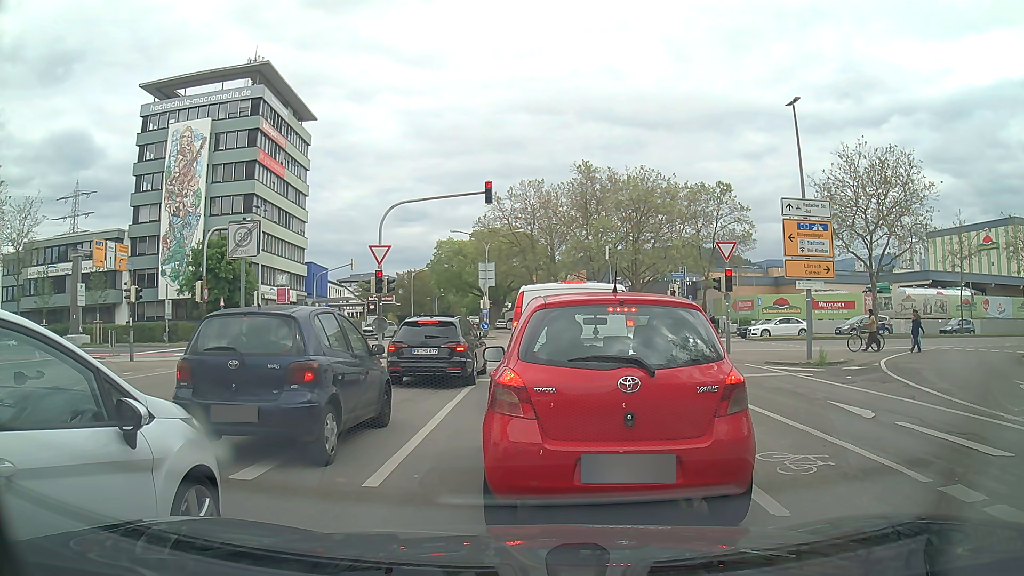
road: tertiary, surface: asphalt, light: Day
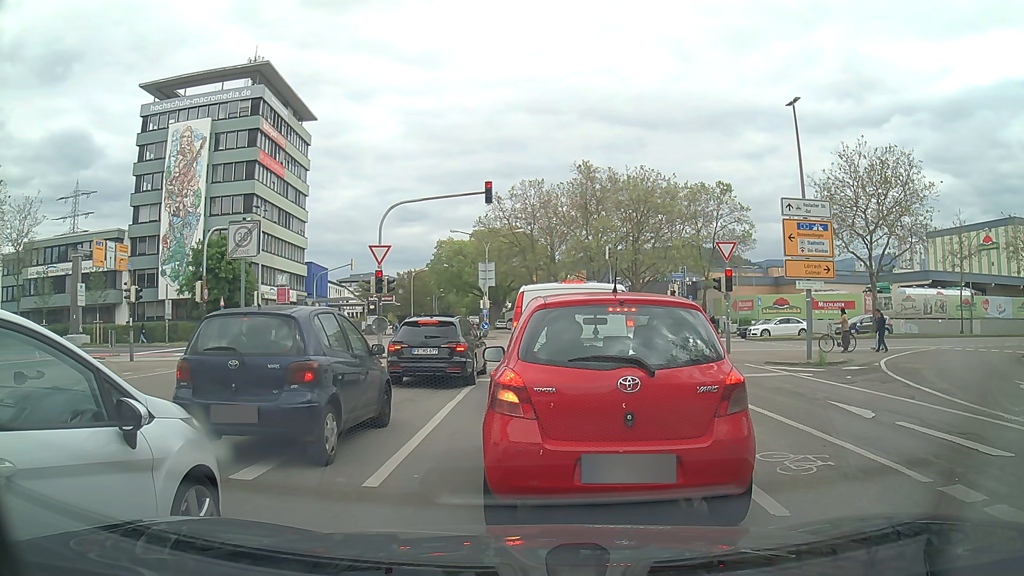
(0.0, 0.0) m; 0°
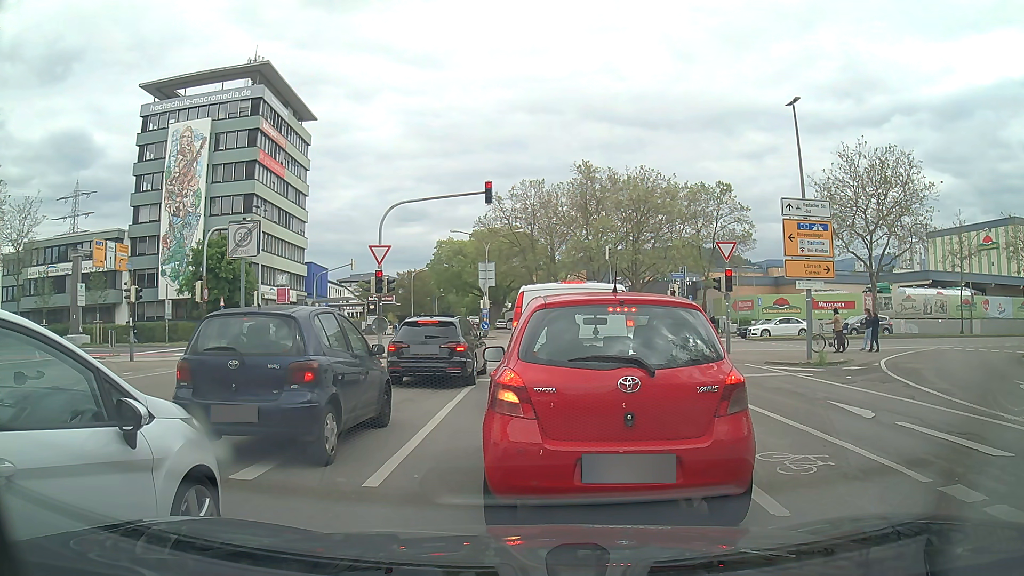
(0.0, 0.0) m; 0°
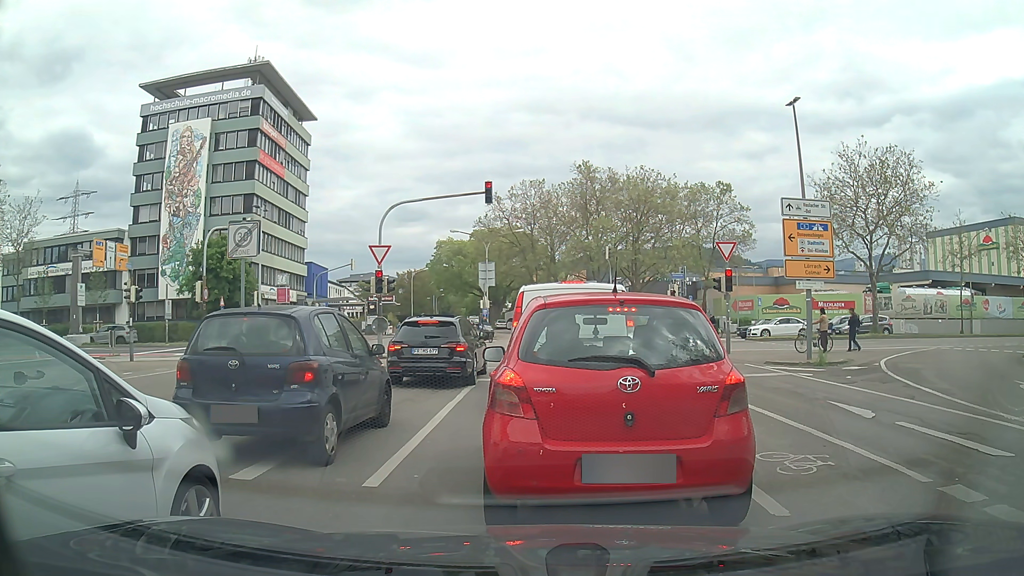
(0.0, 0.0) m; 0°
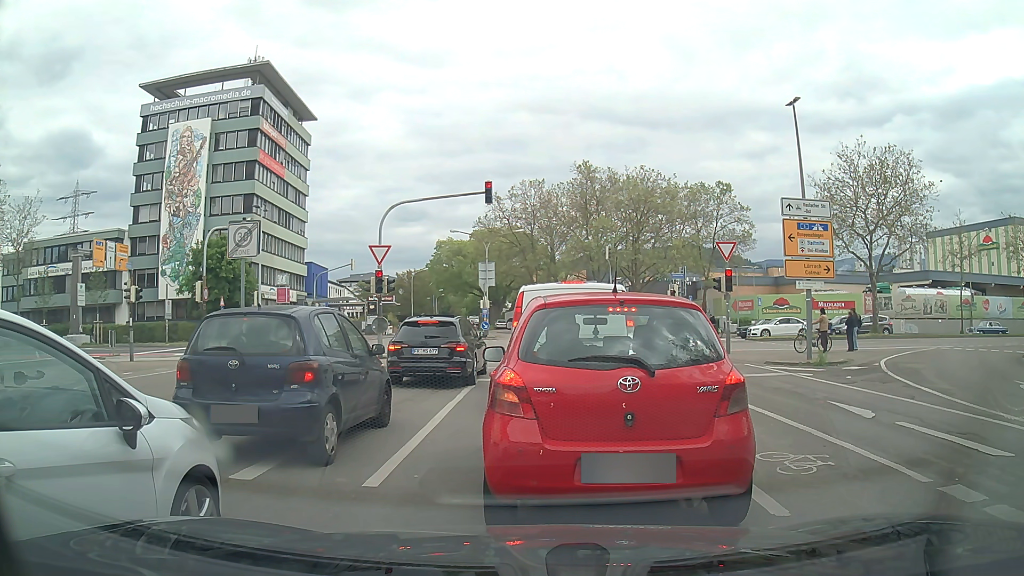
(0.0, 0.0) m; 0°
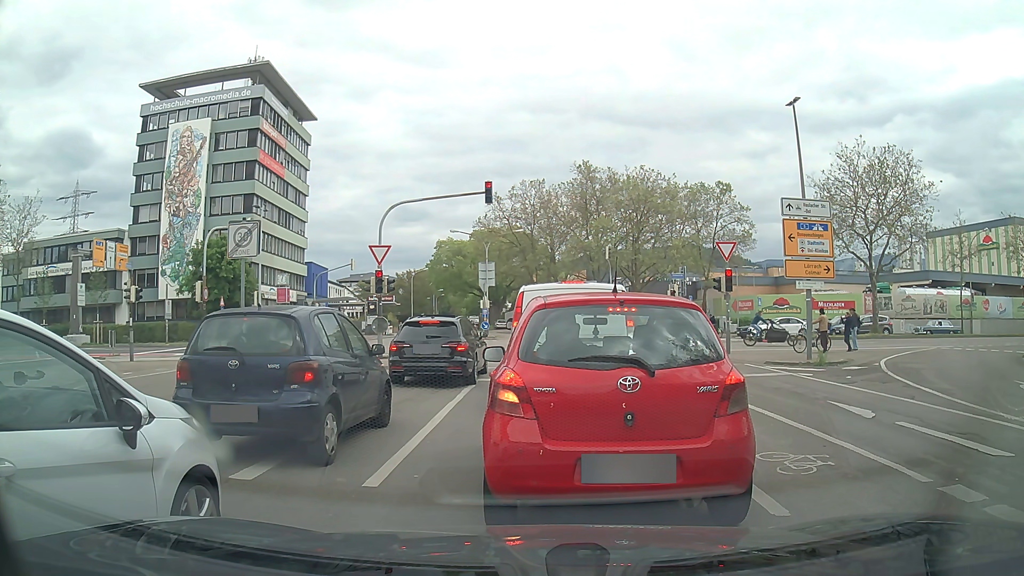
(0.0, 0.0) m; 0°
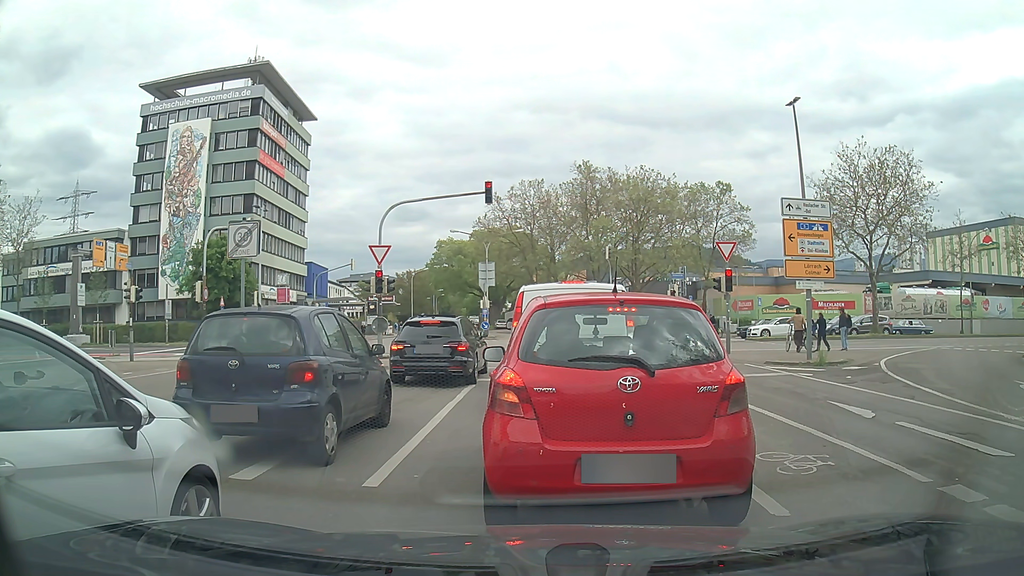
(0.0, 0.0) m; 0°
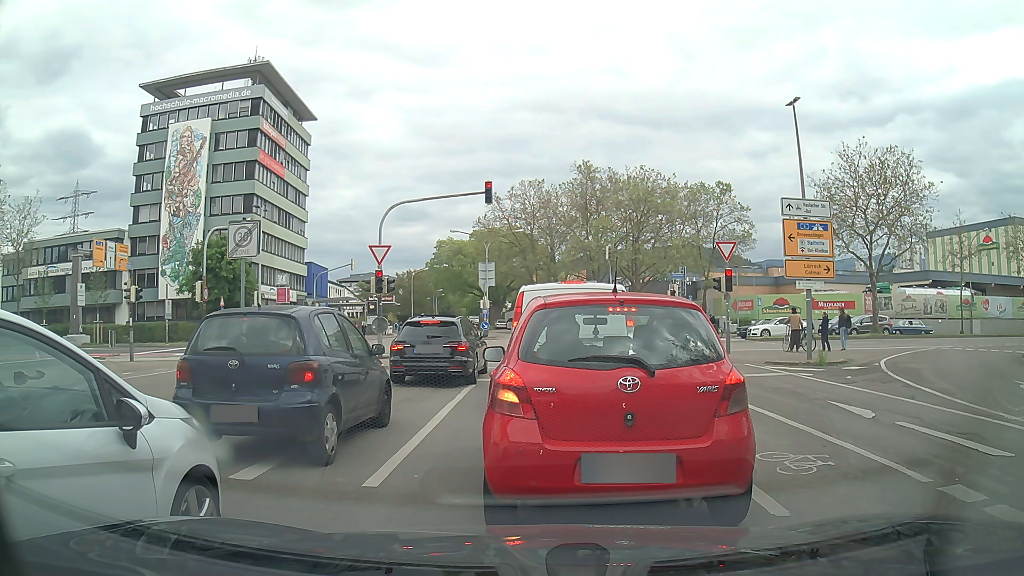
(0.0, 0.0) m; 0°
(+1, +10) (+2, +20) (+2, +30) (0, +40) (-7, +46) (-17, +48) (-27, +48) (-37, +48) (-47, +48) (-57, +48) m
